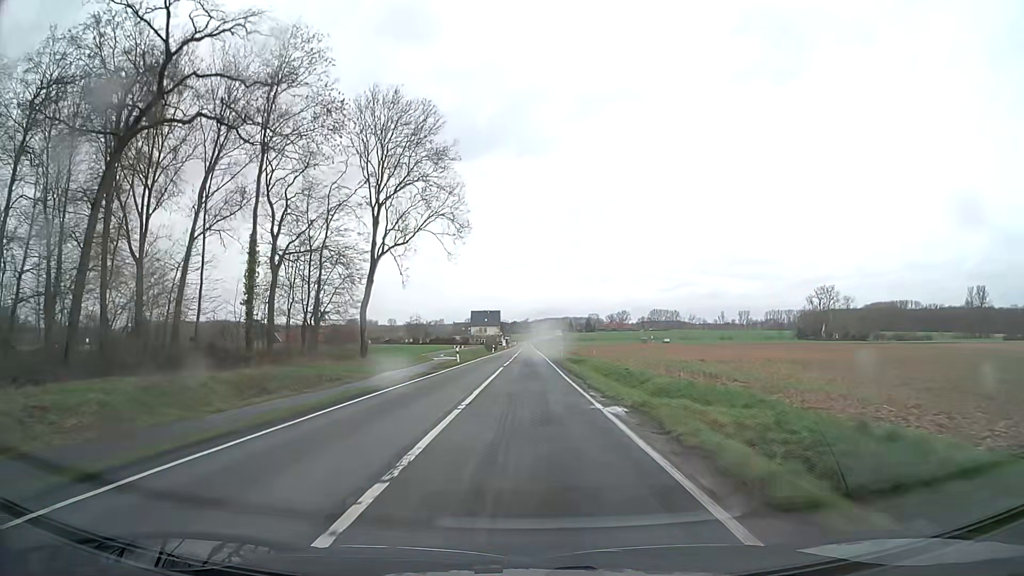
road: secondary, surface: asphalt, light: Day
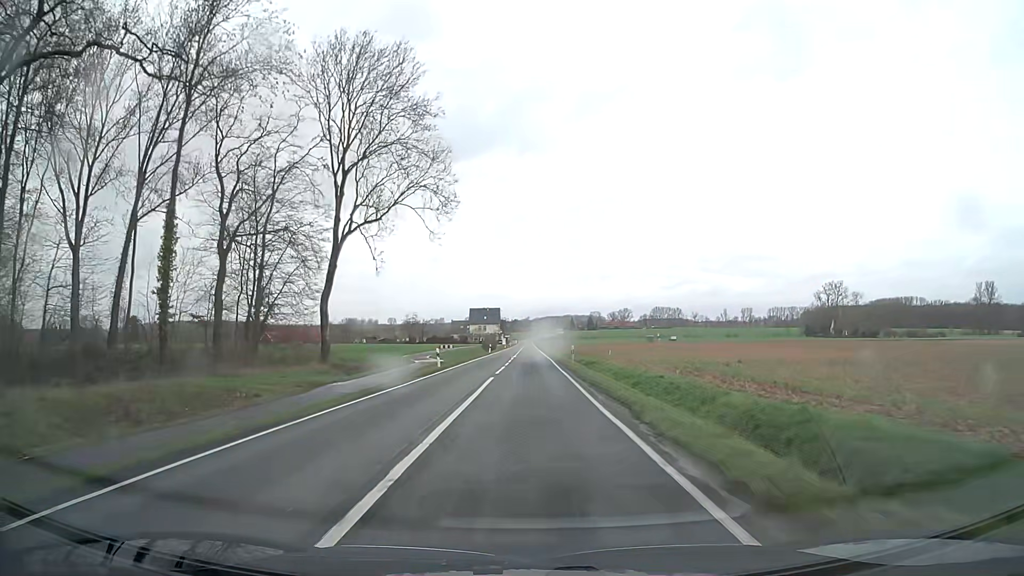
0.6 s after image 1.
(0.0, +10.8) m; 0°
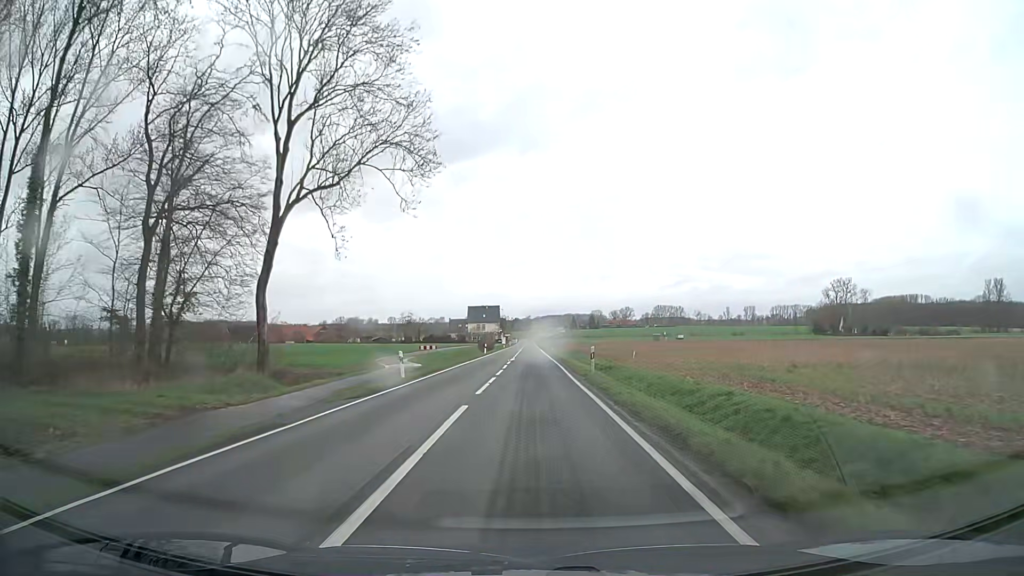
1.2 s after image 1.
(0.0, +10.8) m; 0°
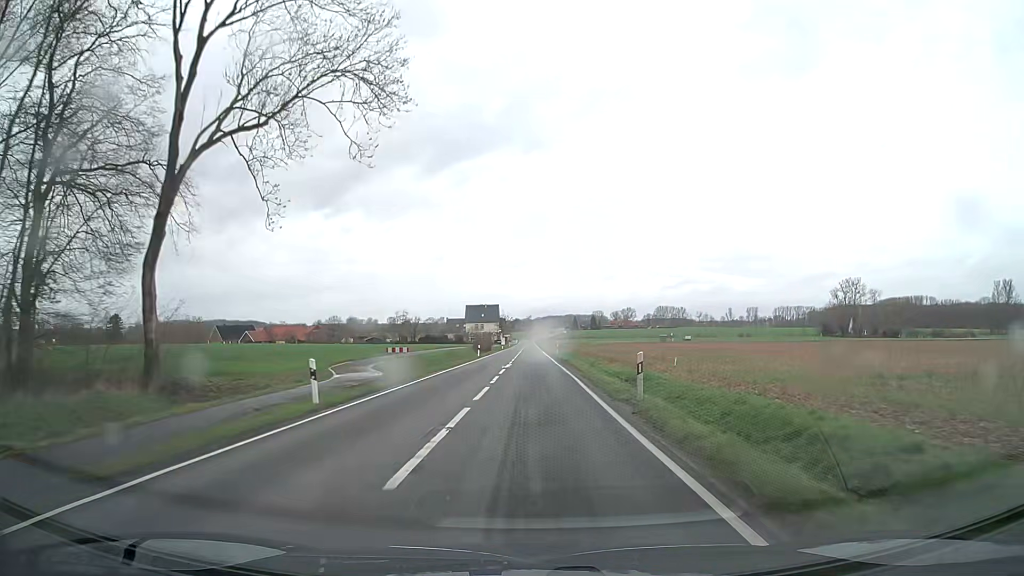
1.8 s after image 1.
(0.0, +10.8) m; 0°
